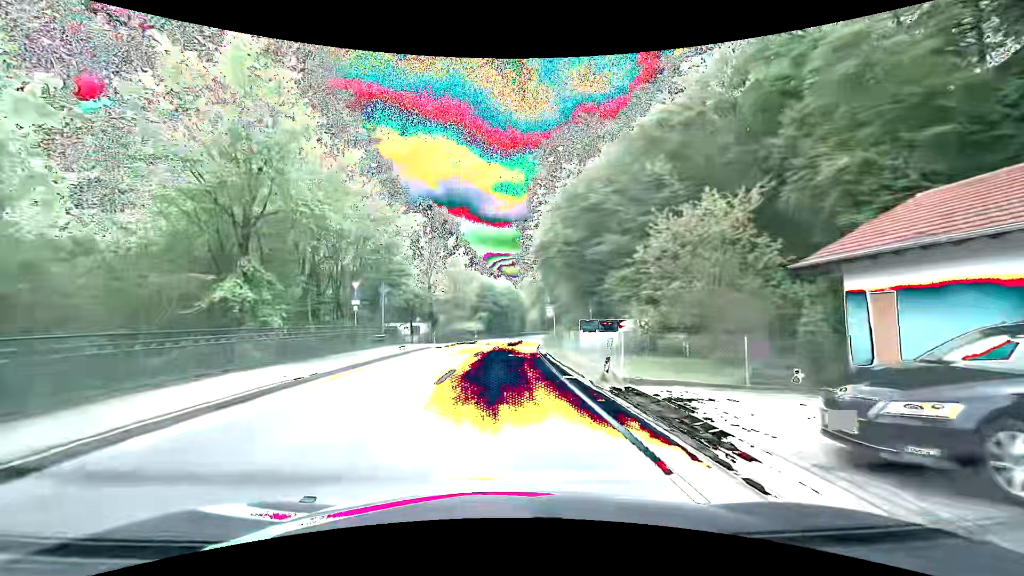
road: secondary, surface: asphalt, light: Day
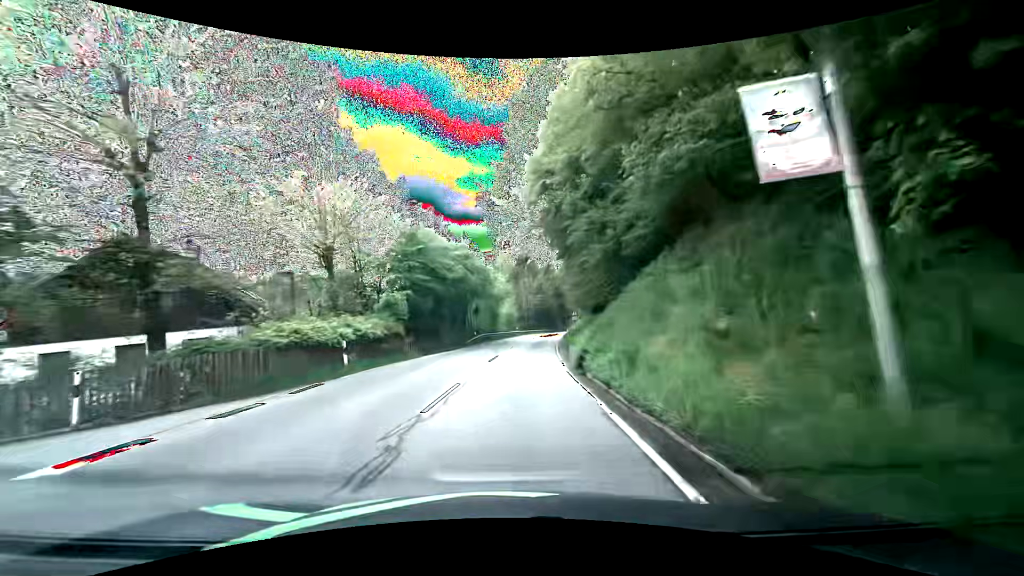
(+0.7, +38.5) m; +4°
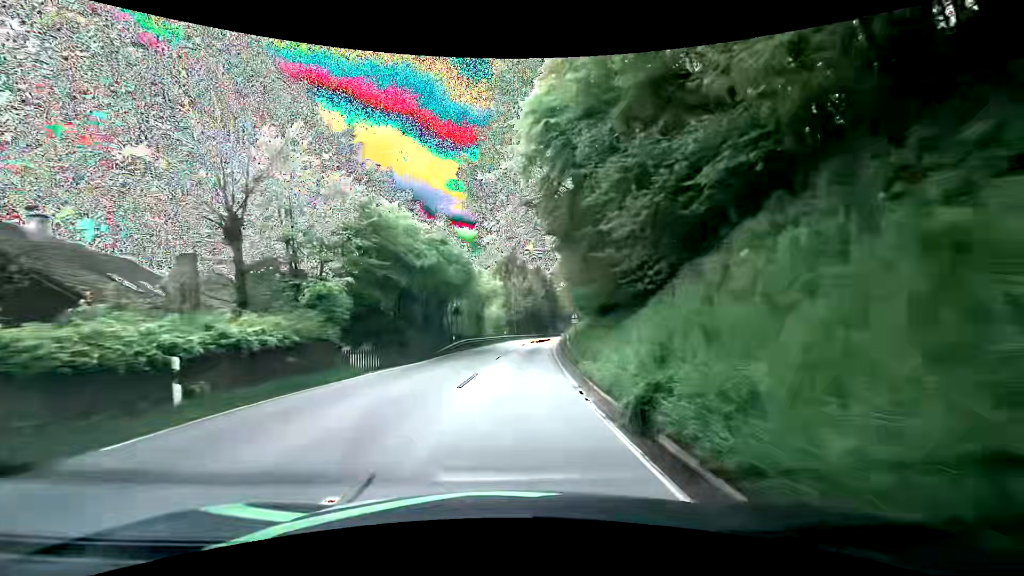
(0.0, +7.8) m; +1°
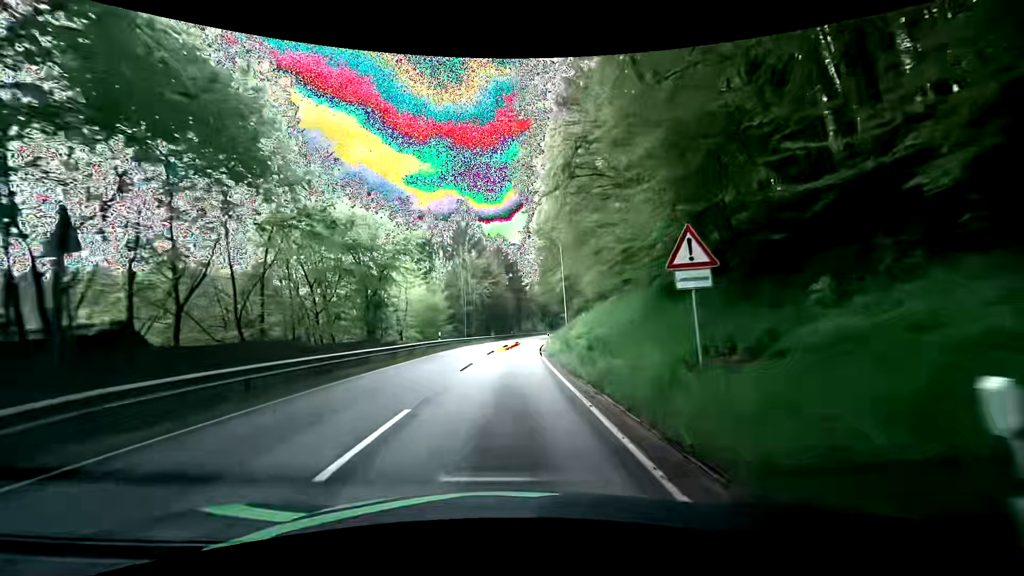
(+1.4, +31.4) m; +5°
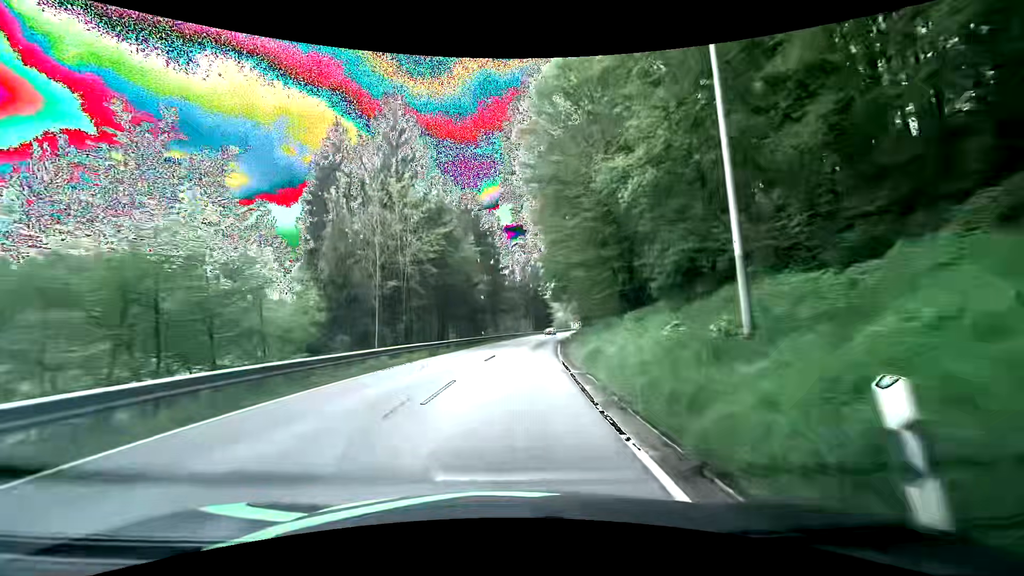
(+0.4, +31.7) m; +2°
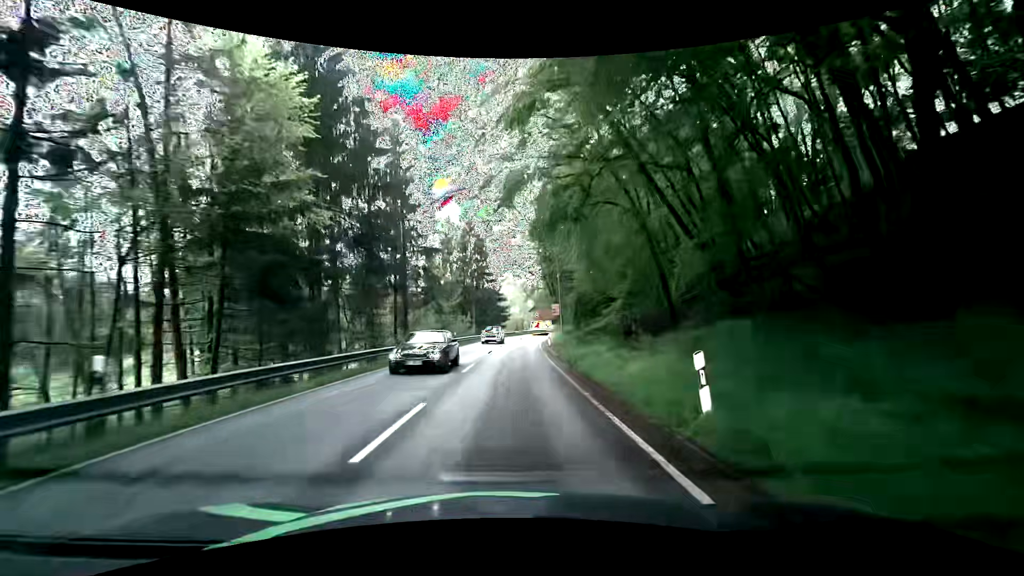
(+2.6, +39.6) m; +7°
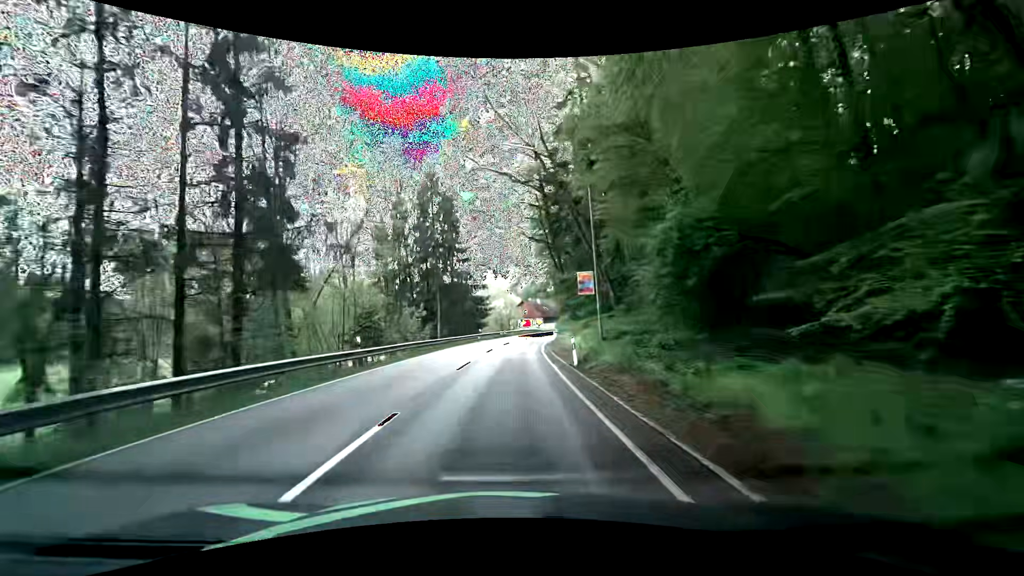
(+0.6, +23.9) m; +2°
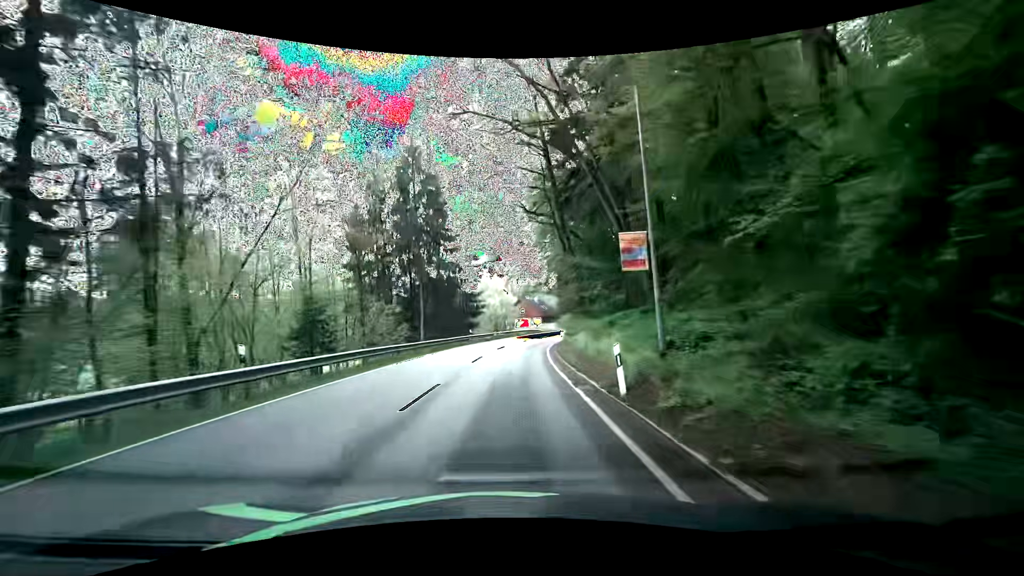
(-0.1, +8.0) m; 0°
(0, +10) (0, +20) (+1, +30) (+2, +40) (+3, +50) (+5, +60) (+8, +69) (+12, +78) (+16, +88) (+20, +97) m
